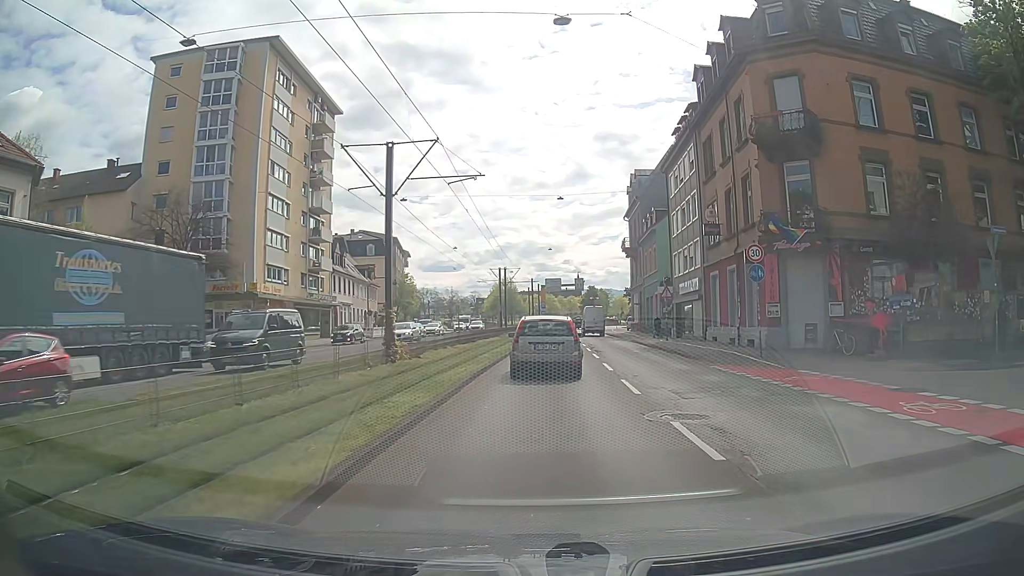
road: primary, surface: asphalt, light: Day
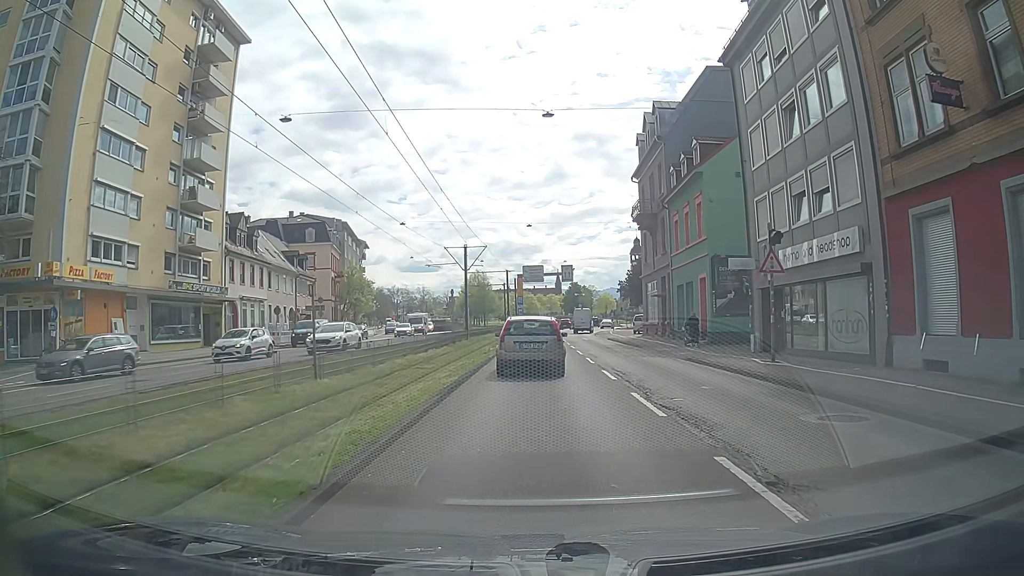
(+0.7, +21.0) m; +3°
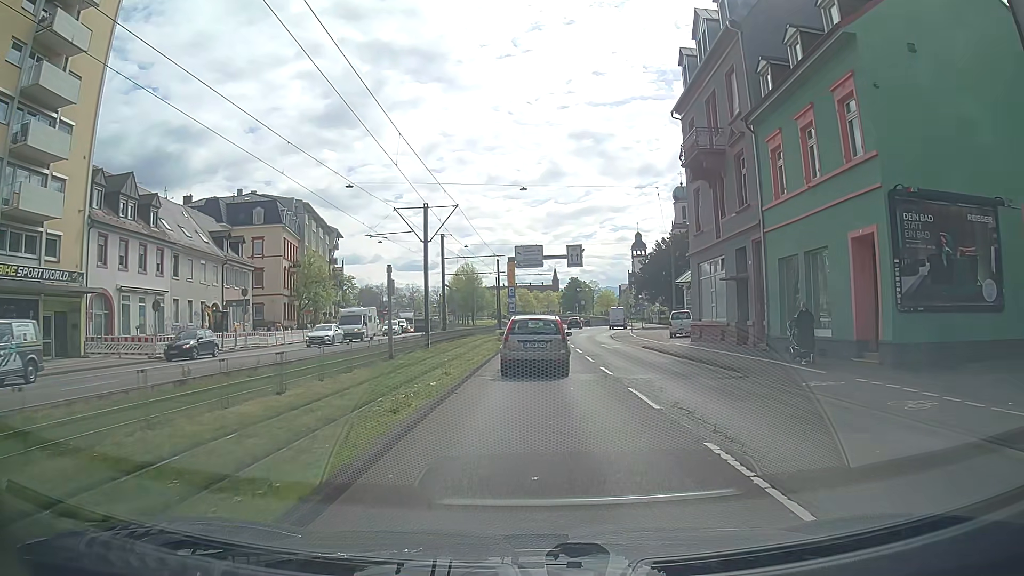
(-0.3, +17.3) m; -1°
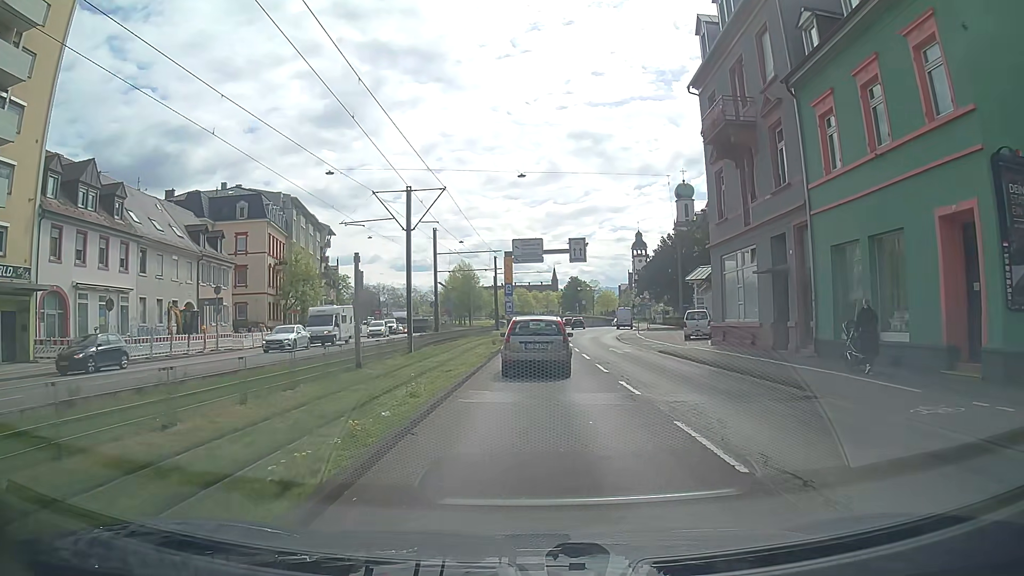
(0.0, +4.4) m; +1°
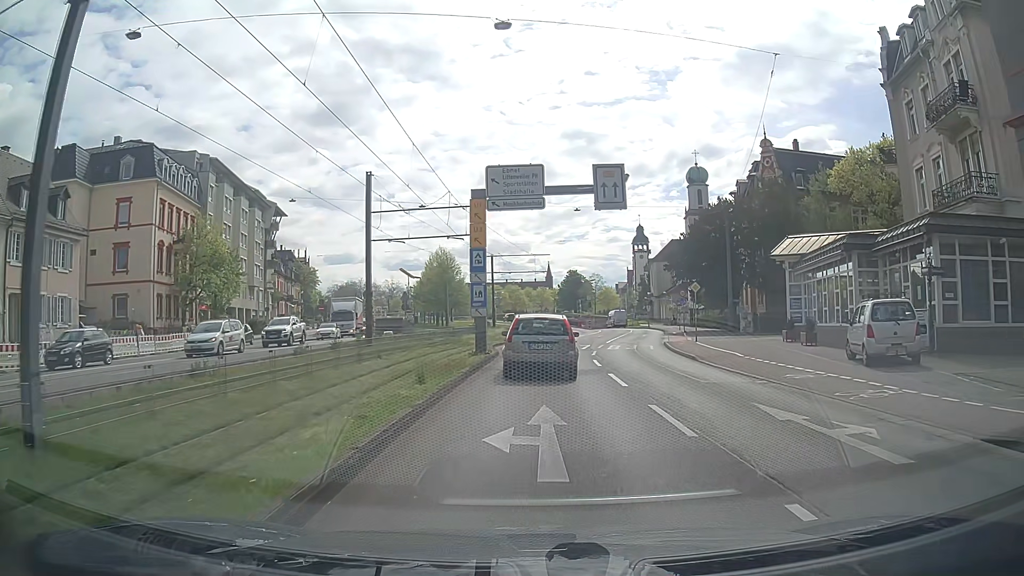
(-0.1, +22.2) m; +1°
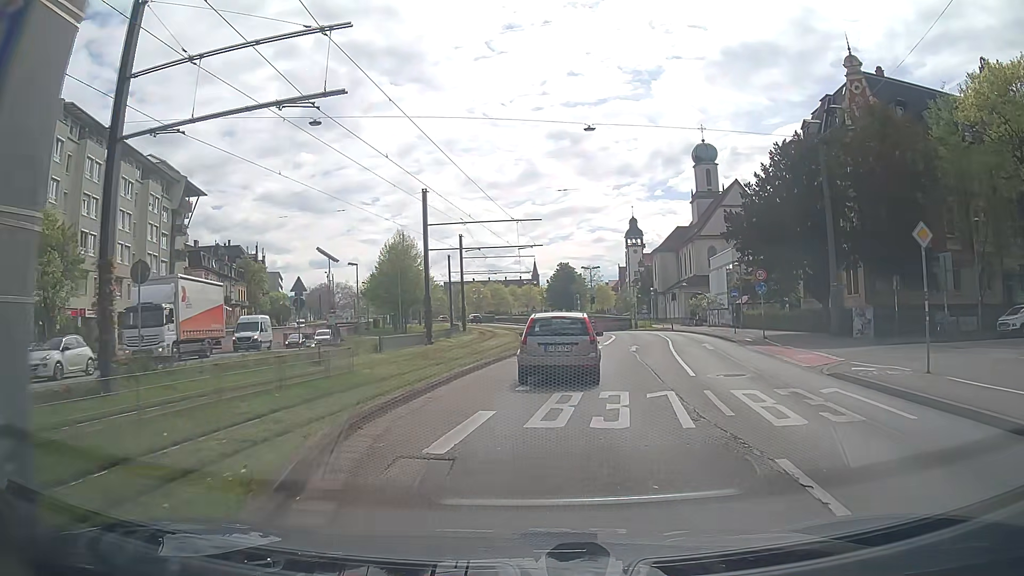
(+0.1, +22.7) m; +1°
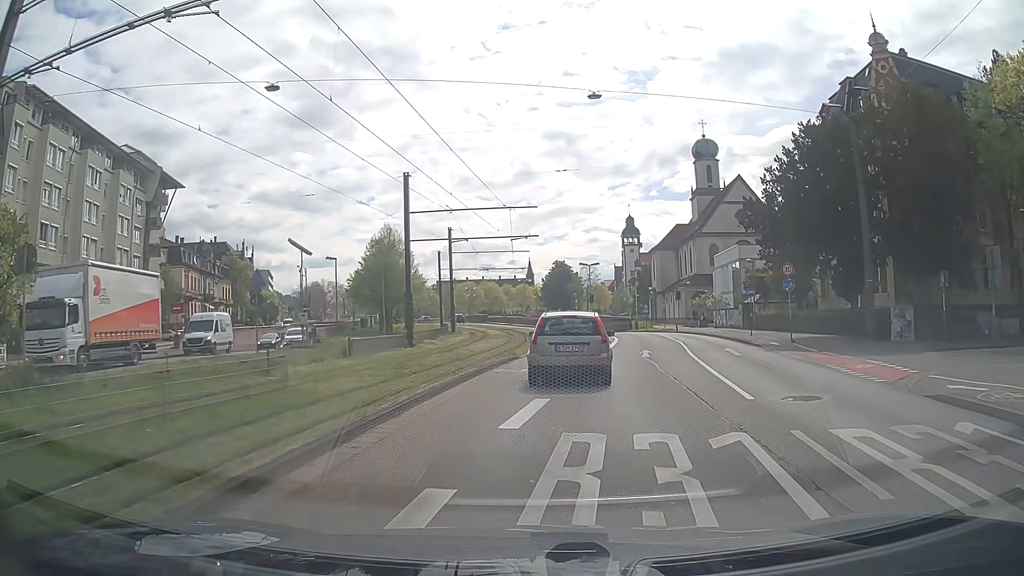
(0.0, +4.6) m; 0°
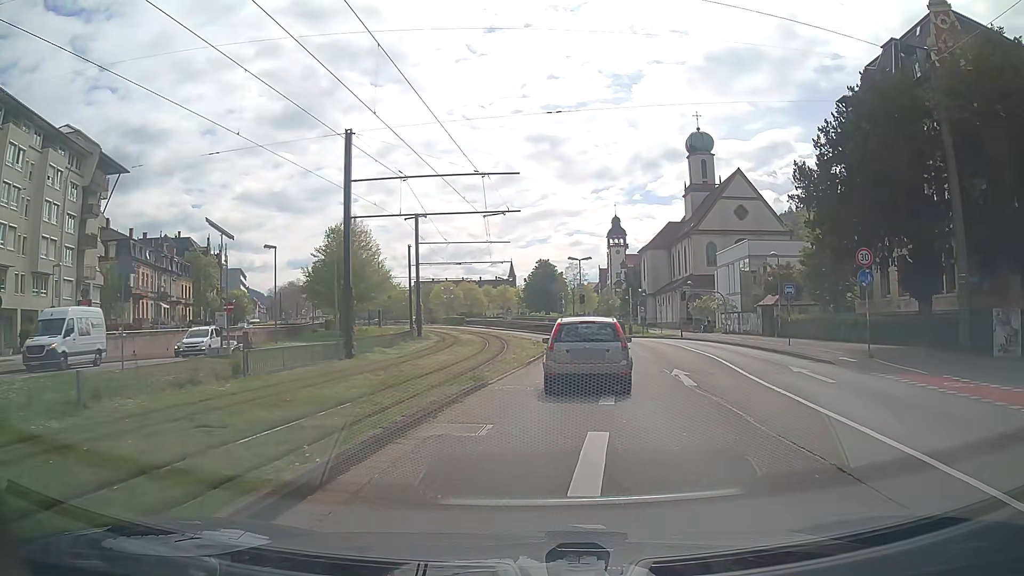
(+0.1, +9.0) m; +2°
(0, +10) (+1, +20) (+1, +30) (+2, +40) (+2, +50) (0, +60) (-2, +70) (-5, +79) (-9, +88) (-12, +98) m
